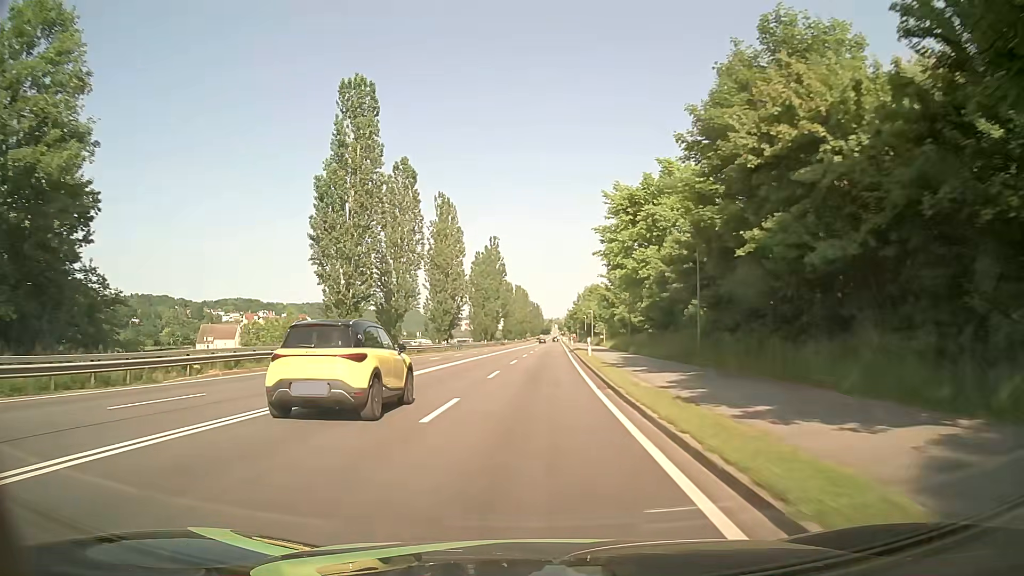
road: primary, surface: asphalt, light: Day
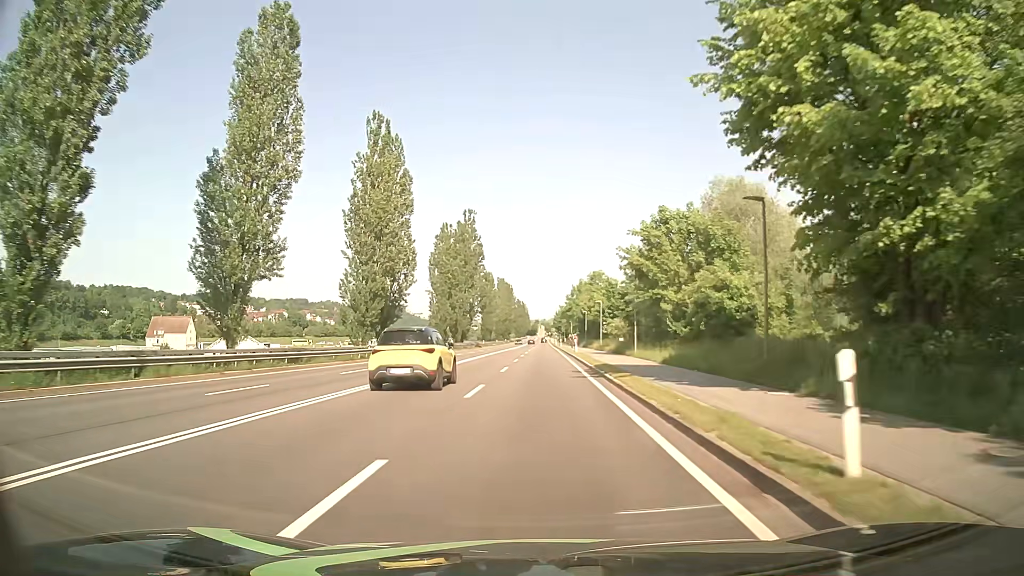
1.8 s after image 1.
(+0.3, +31.7) m; +1°
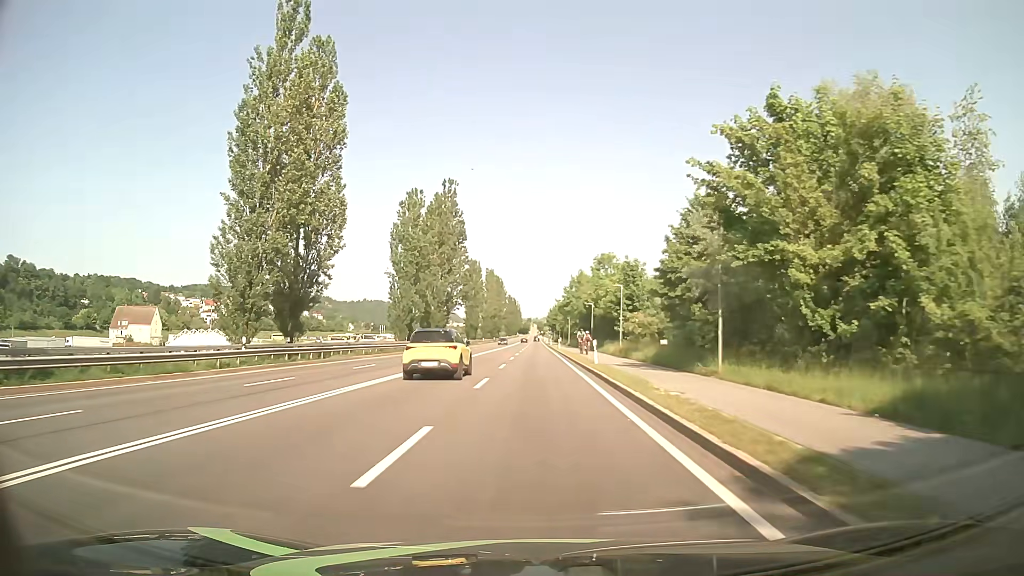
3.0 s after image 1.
(+0.1, +21.2) m; +1°
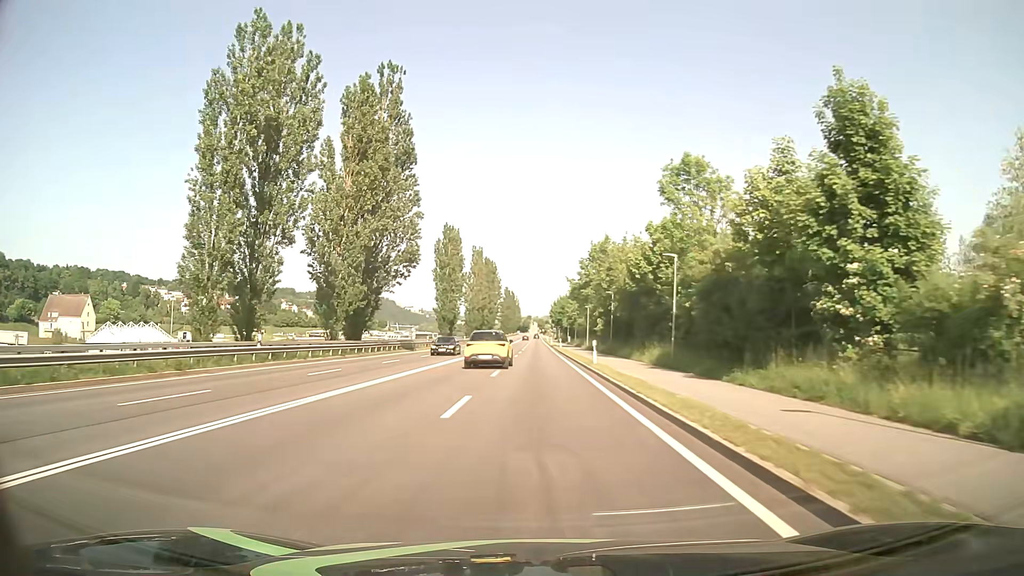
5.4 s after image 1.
(0.0, +42.8) m; 0°
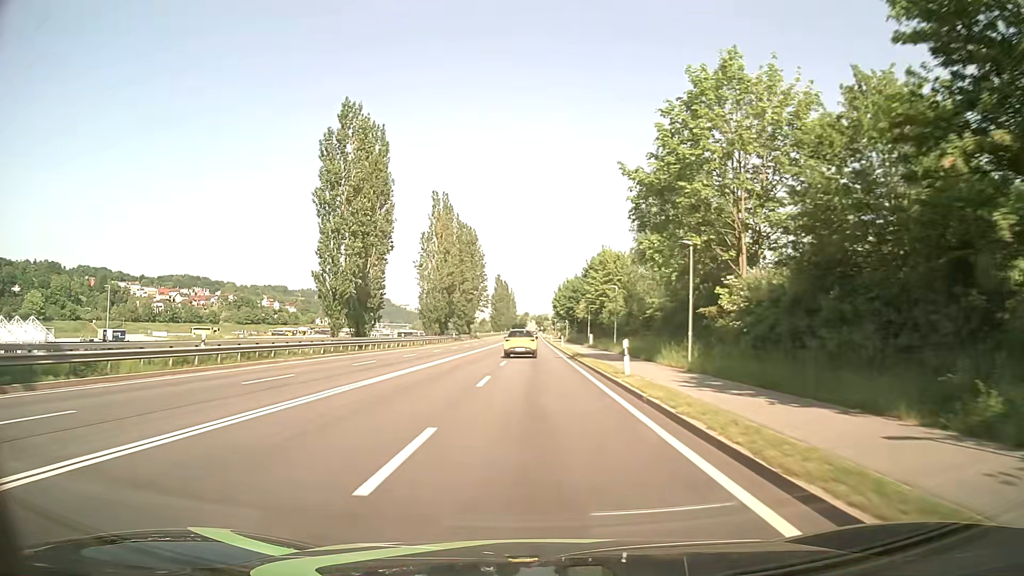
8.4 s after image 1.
(+0.1, +53.8) m; 0°
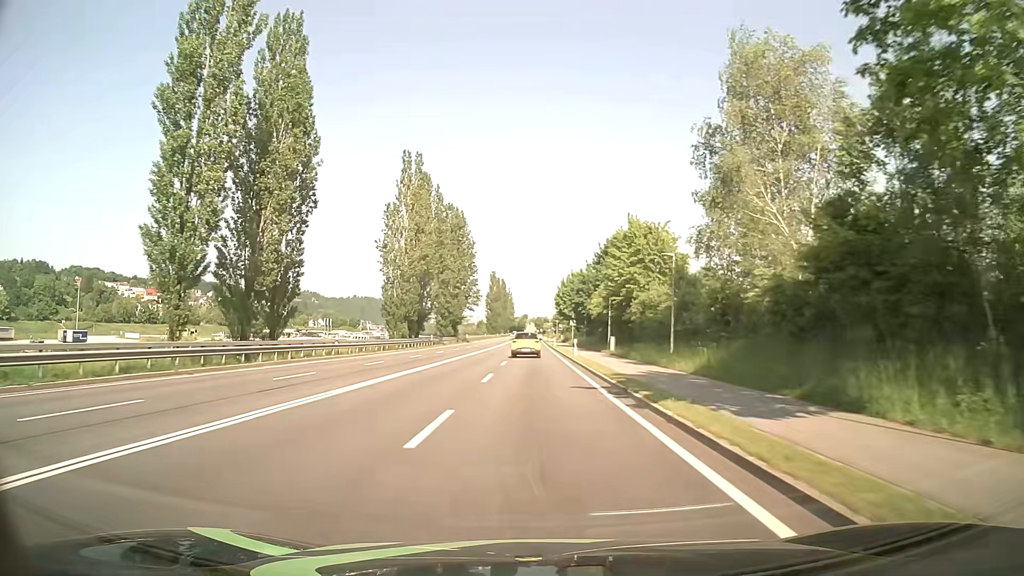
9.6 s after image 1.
(0.0, +21.6) m; 0°
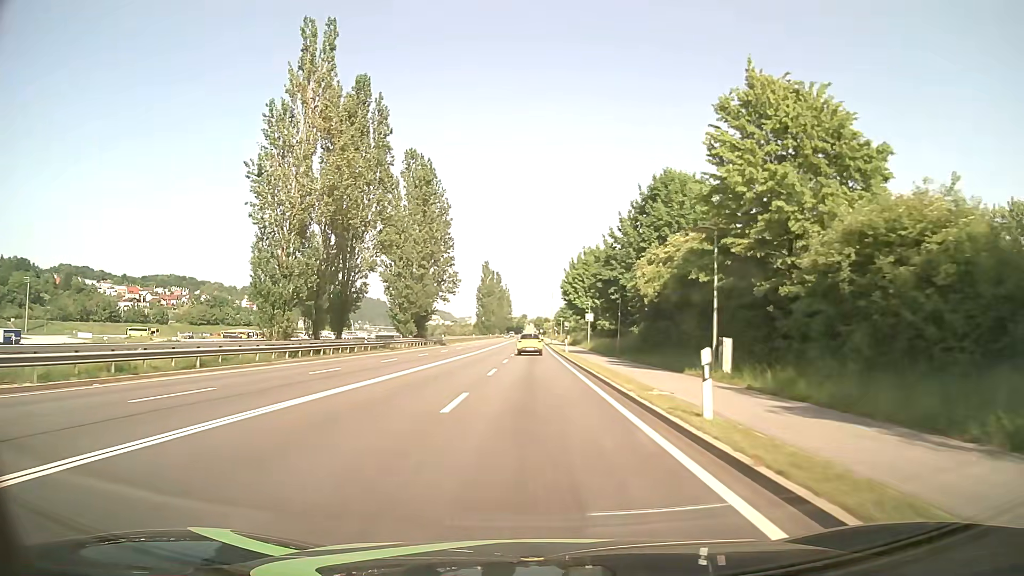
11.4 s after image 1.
(0.0, +32.3) m; 0°
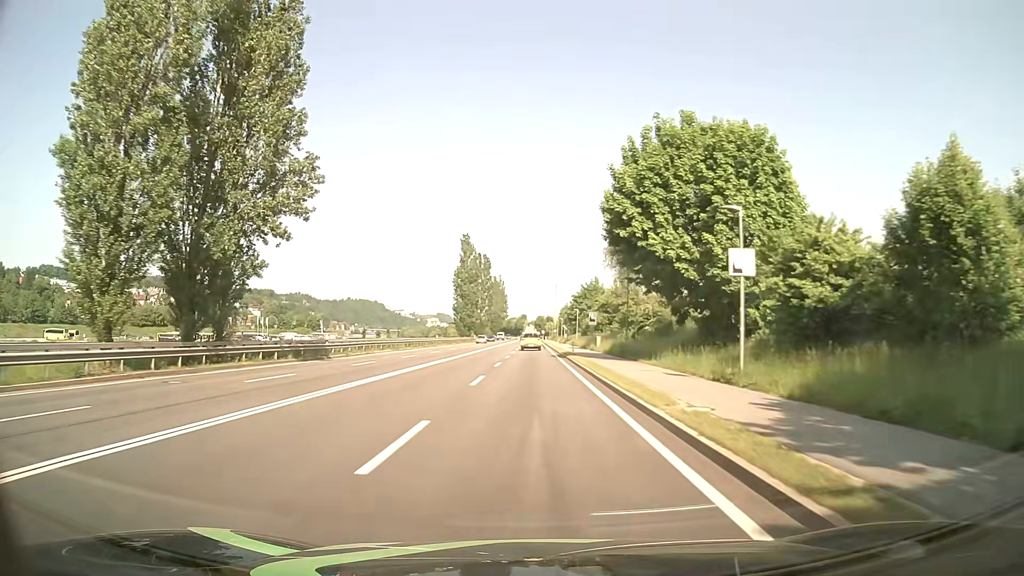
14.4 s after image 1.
(-0.3, +53.6) m; 0°
(0, +10) (0, +20) (0, +30) (0, +40) (0, +50) (0, +60) (0, +70) (0, +80) (0, +90) (0, +100) m
